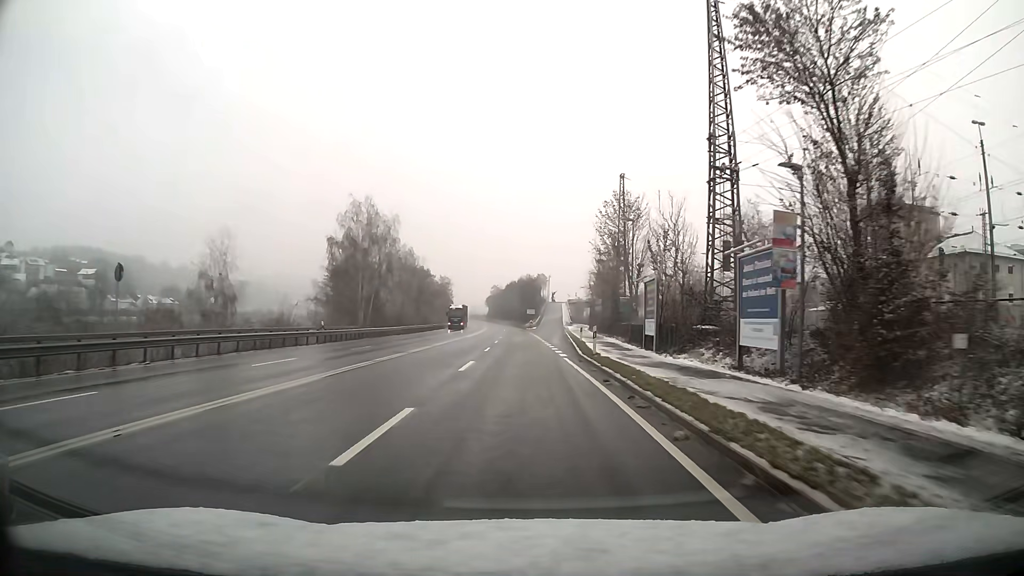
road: primary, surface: asphalt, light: Day
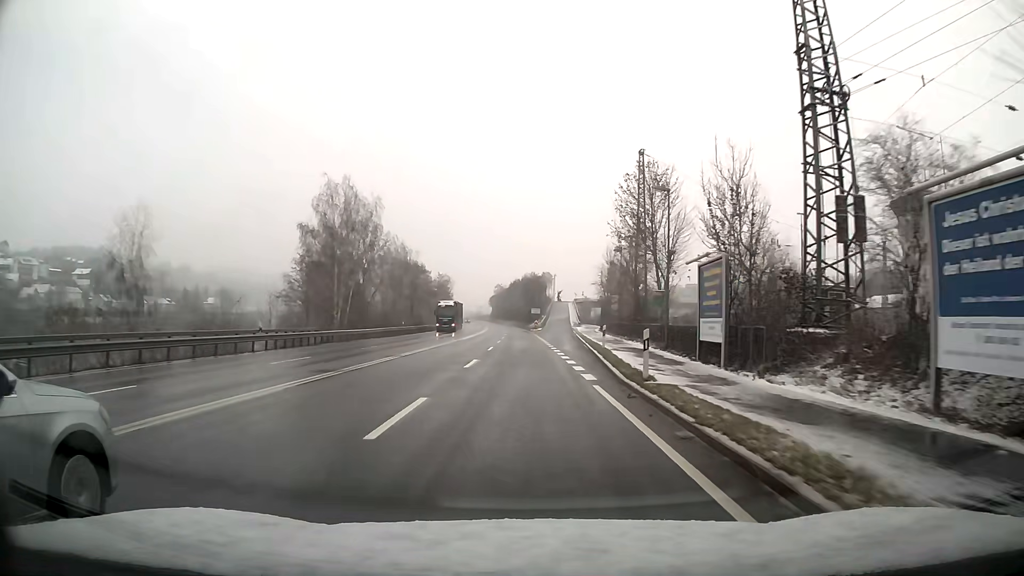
(0.0, +10.7) m; 0°
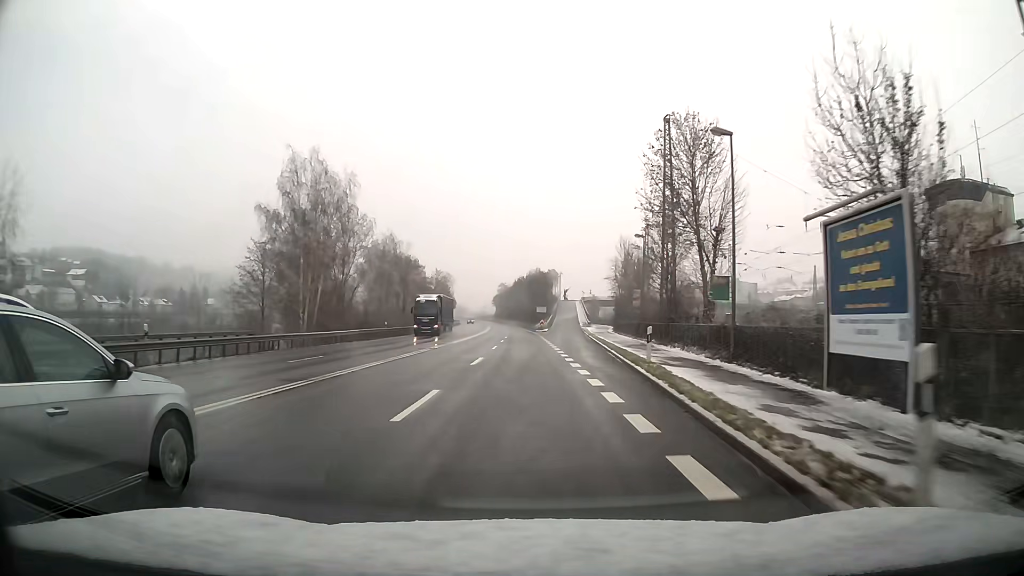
(0.0, +10.7) m; -1°
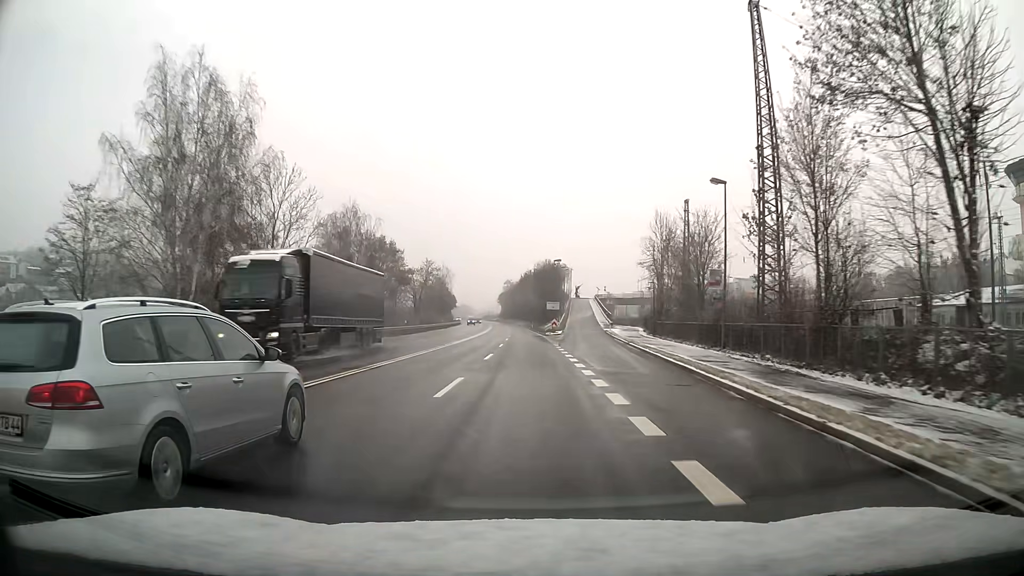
(-0.1, +21.4) m; -1°
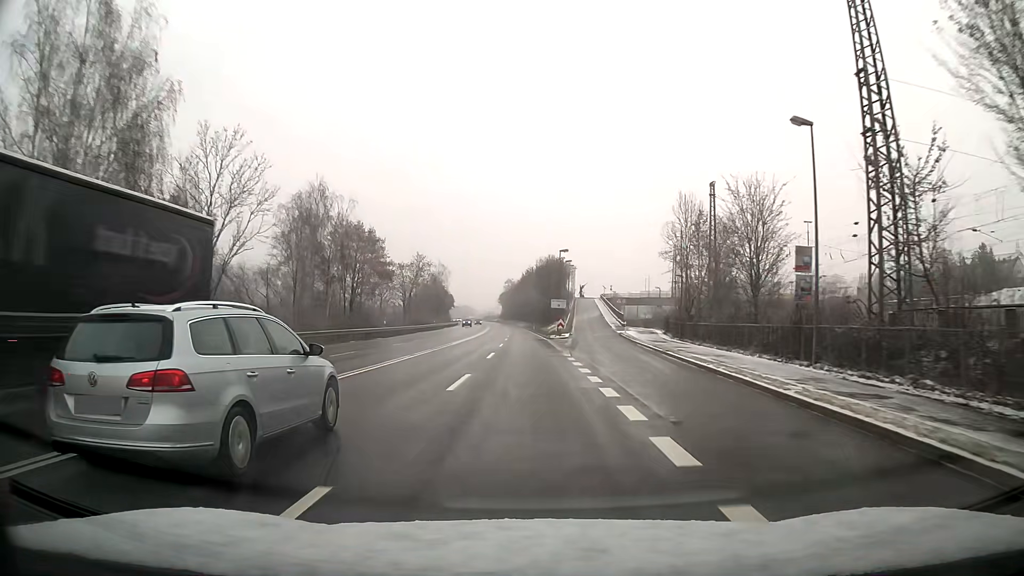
(0.0, +10.7) m; 0°
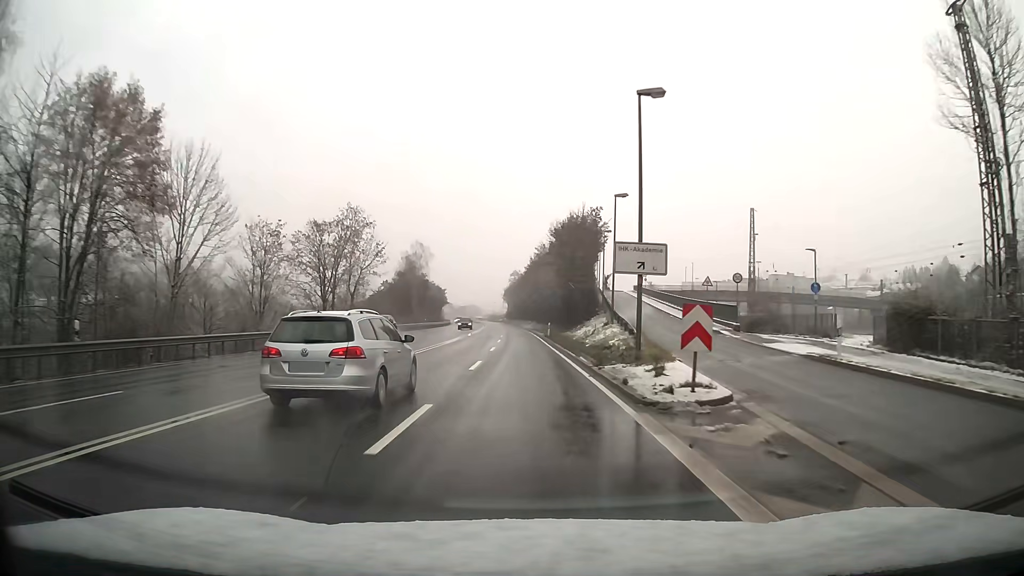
(-0.3, +42.9) m; -1°
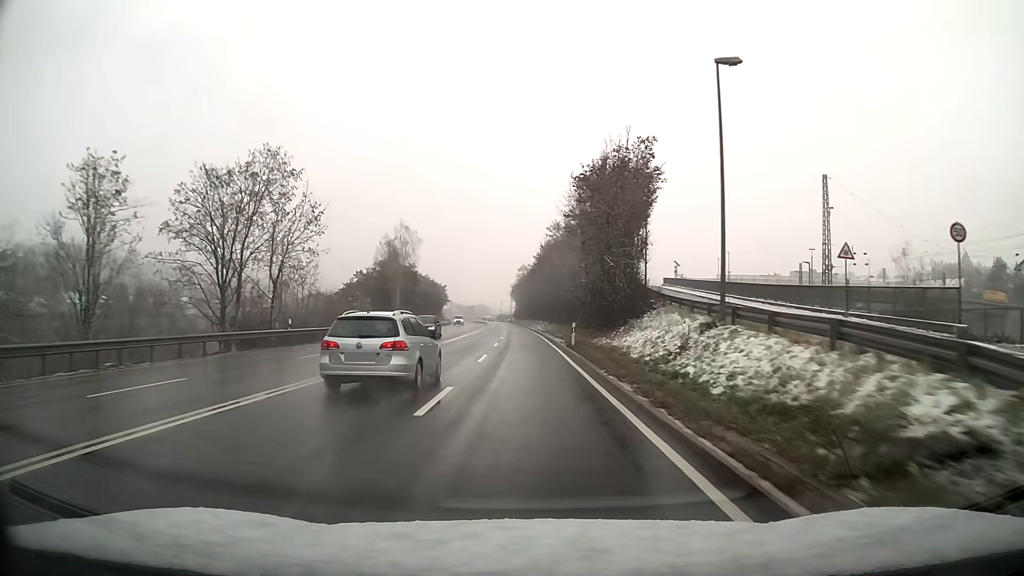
(-0.1, +21.4) m; -1°
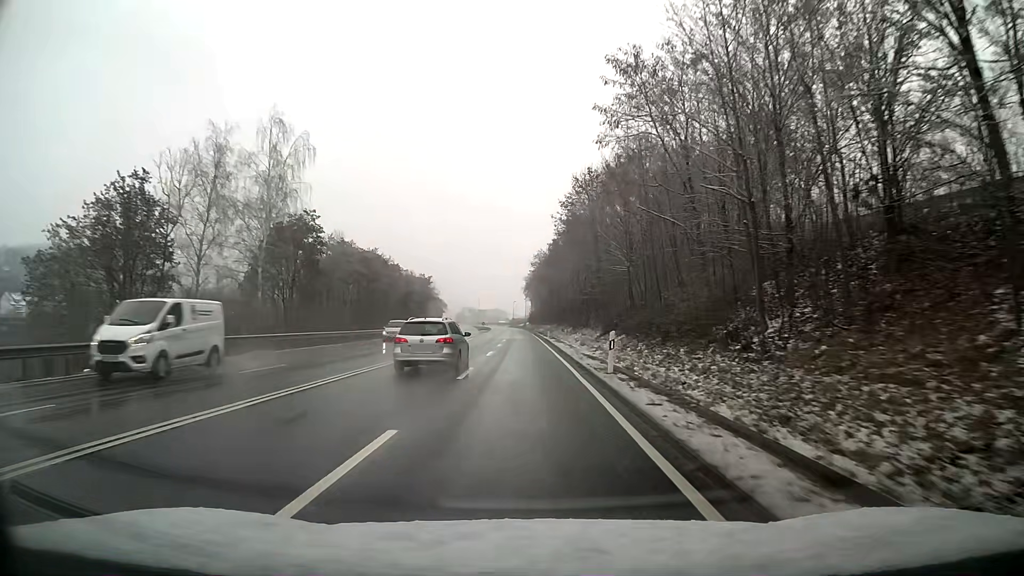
(-0.7, +53.6) m; -2°
